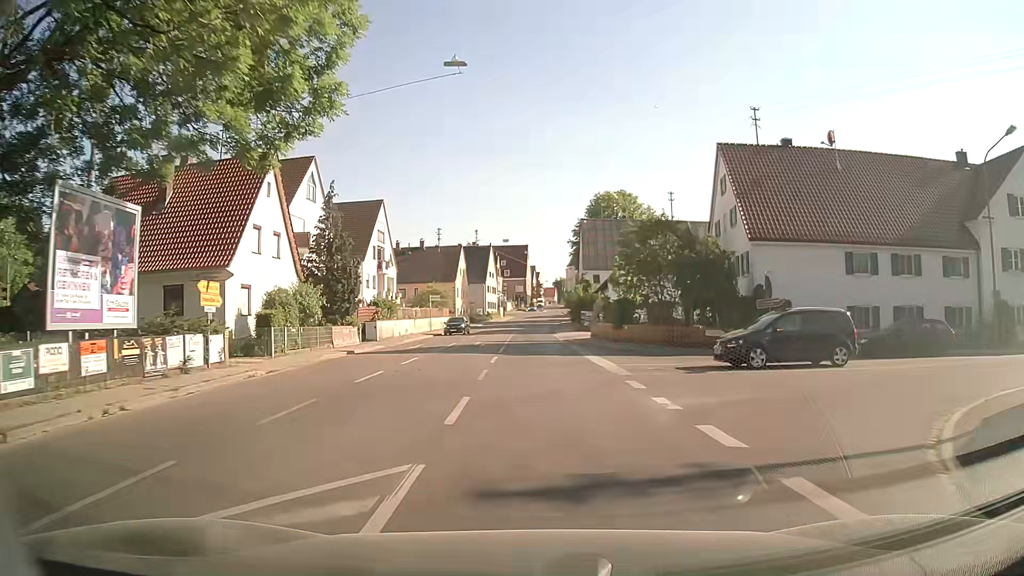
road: tertiary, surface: asphalt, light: Day
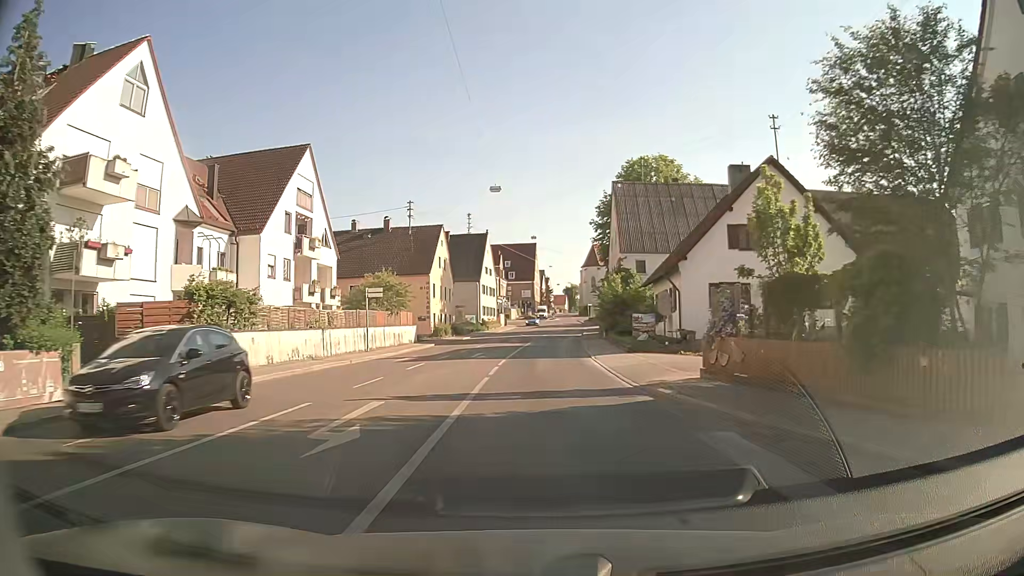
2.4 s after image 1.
(-0.1, +25.7) m; 0°
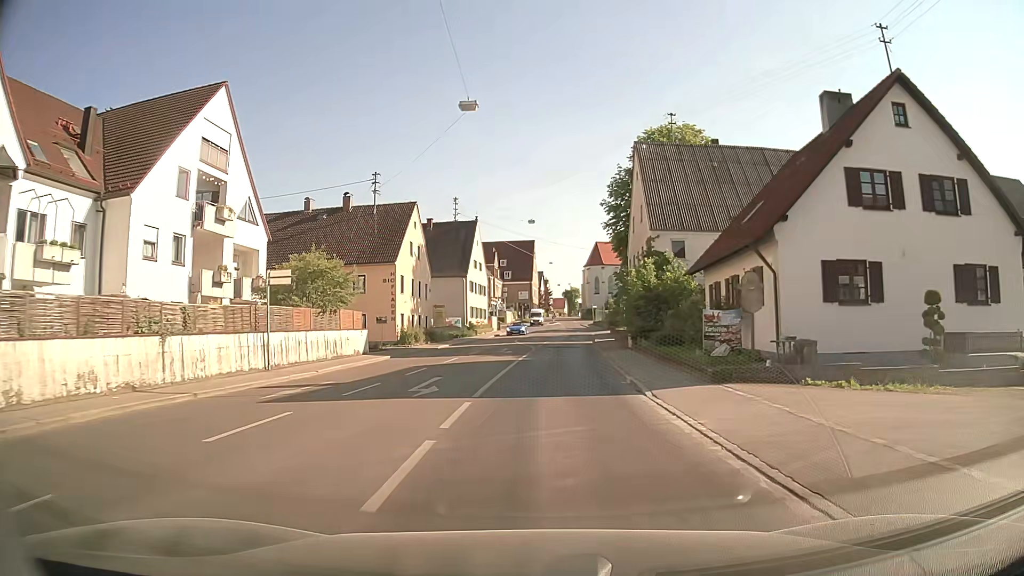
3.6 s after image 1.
(0.0, +13.3) m; 0°
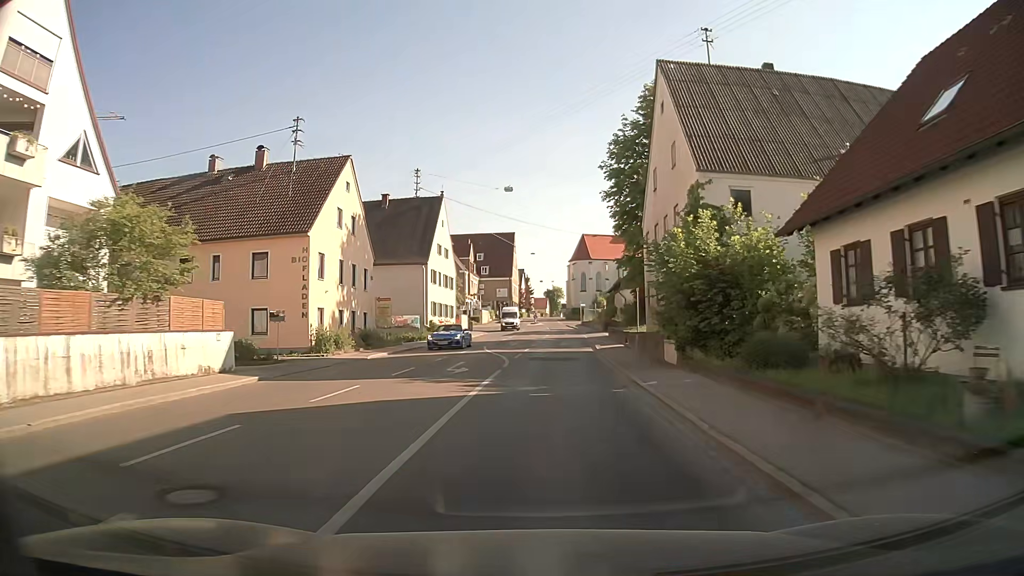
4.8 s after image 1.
(+0.1, +13.7) m; +1°
(0, +10) (0, +20) (+1, +30) (+1, +40) (+1, +50) (+2, +60) (+2, +70) (+2, +80) (+3, +90) (+3, +100) m
